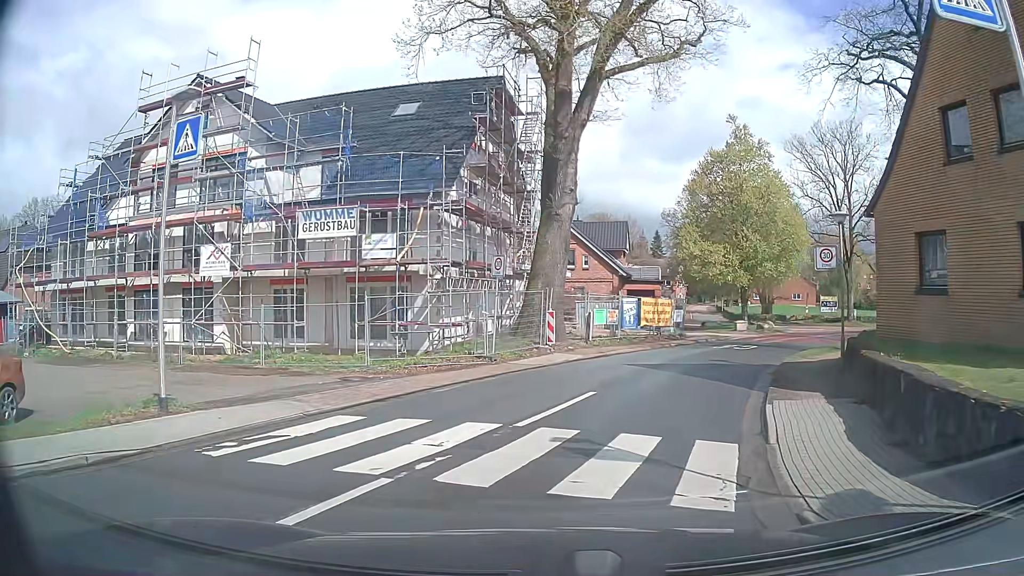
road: tertiary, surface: asphalt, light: Day
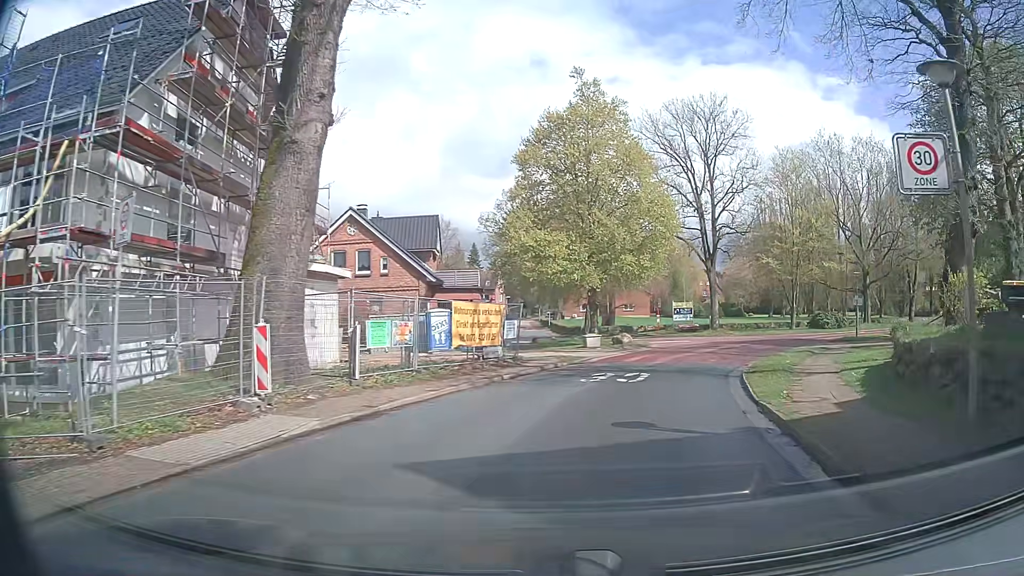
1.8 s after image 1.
(+1.3, +12.2) m; +14°
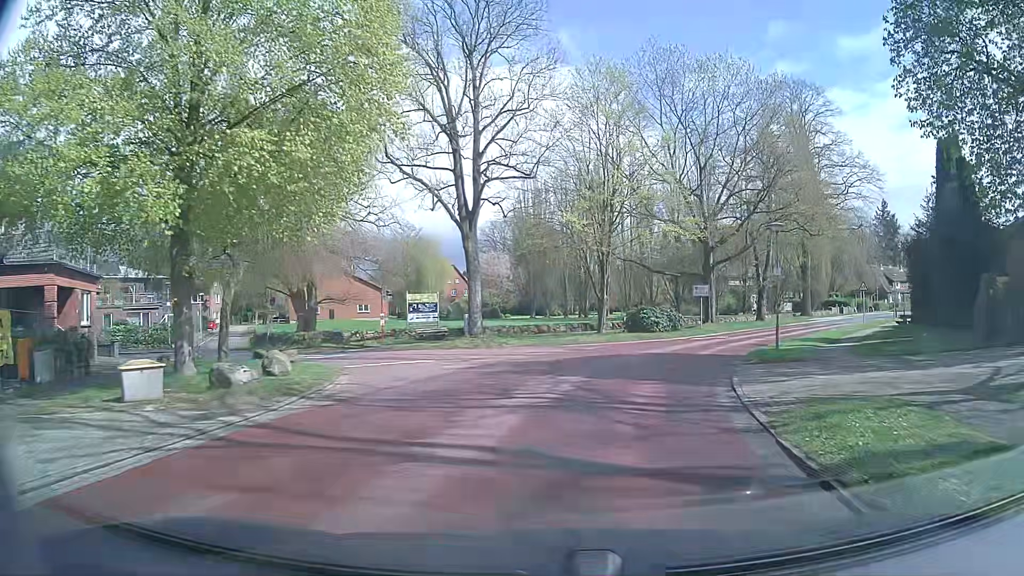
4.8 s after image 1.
(+4.8, +22.6) m; +21°
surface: paving_stones
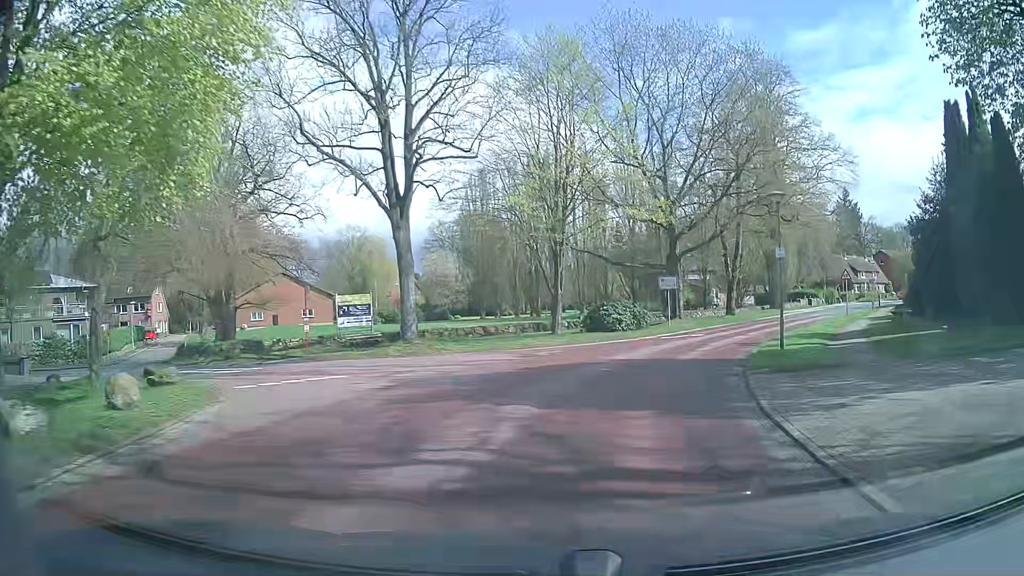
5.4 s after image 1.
(+0.2, +4.9) m; +6°
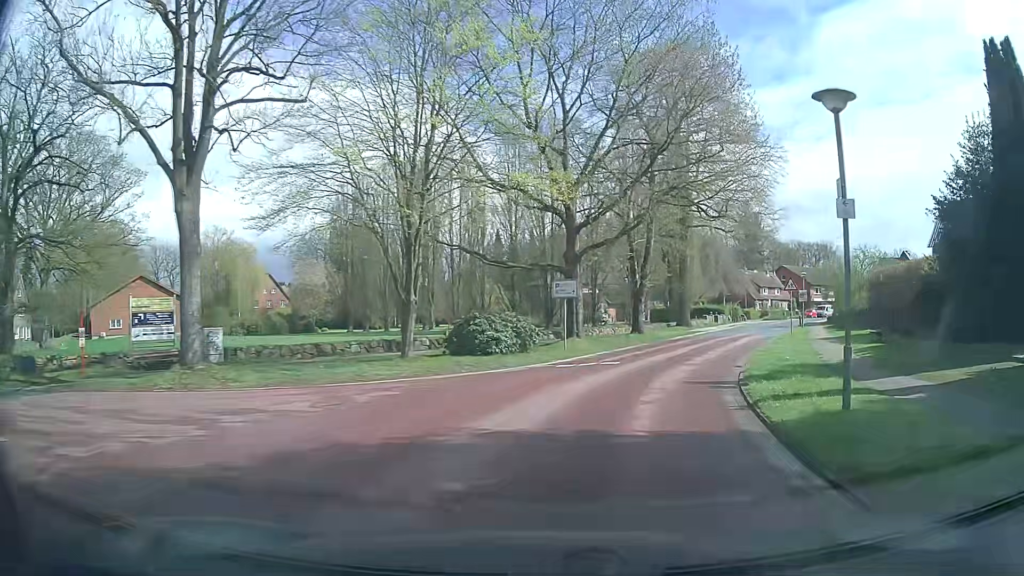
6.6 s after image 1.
(+0.5, +9.8) m; +7°
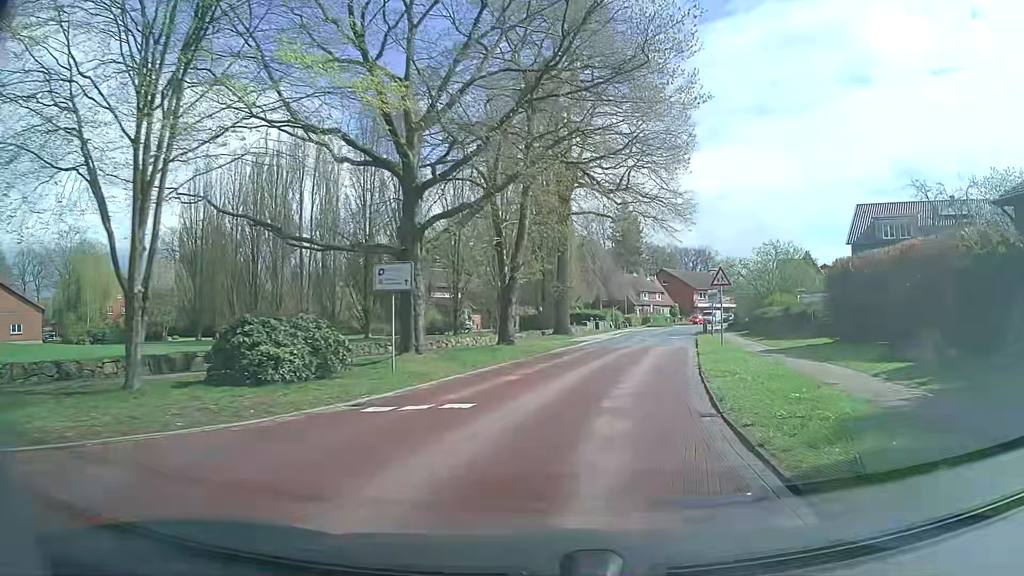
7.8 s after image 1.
(+1.2, +9.8) m; +12°
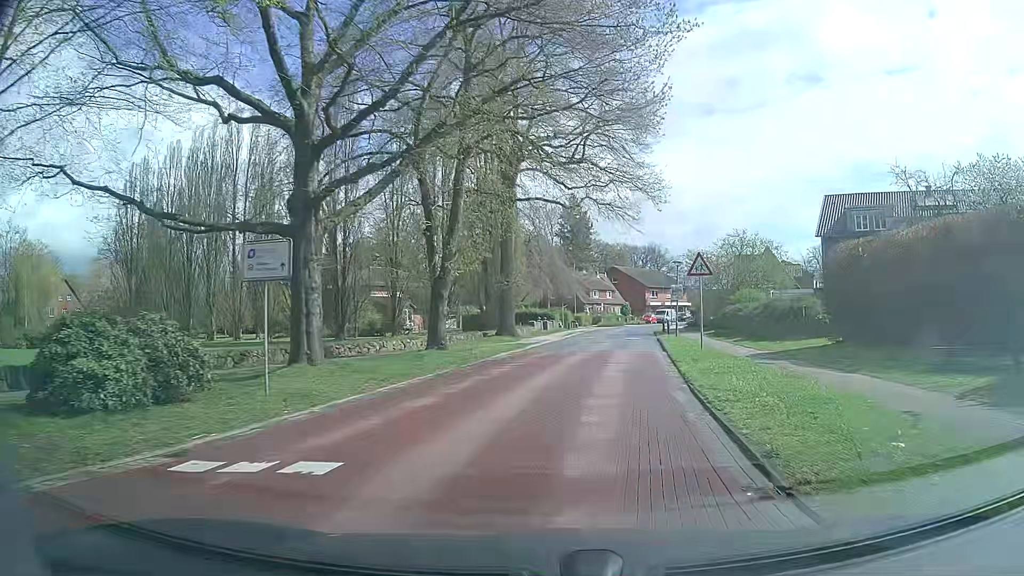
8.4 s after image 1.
(+0.3, +4.9) m; +5°
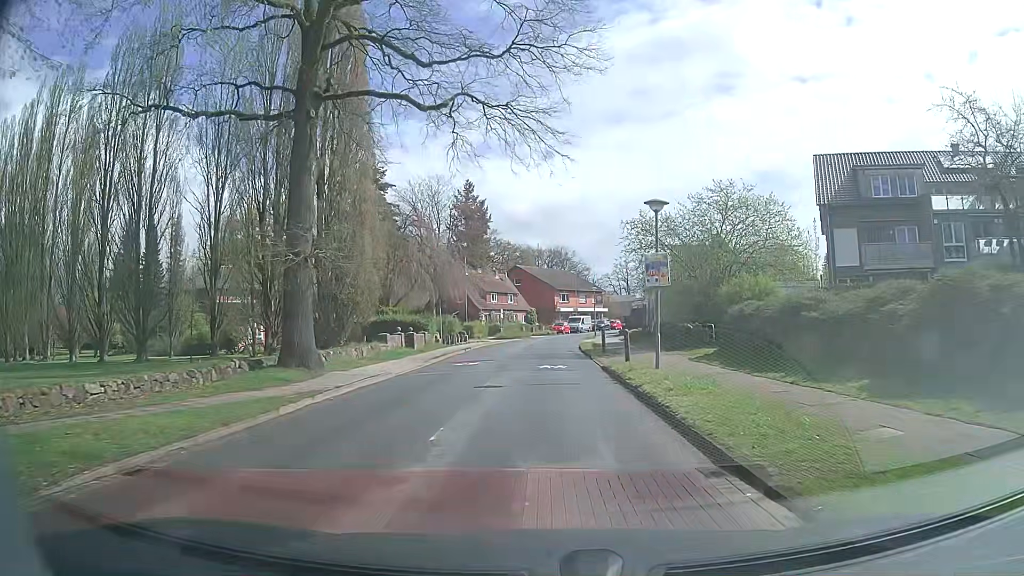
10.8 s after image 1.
(+2.2, +20.4) m; +9°
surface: asphalt
(0, +10) (0, +20) (0, +30) (0, +40) (+1, +50) (+2, +60) (+4, +70) (+7, +79) (+10, +89) (+13, +98) m
